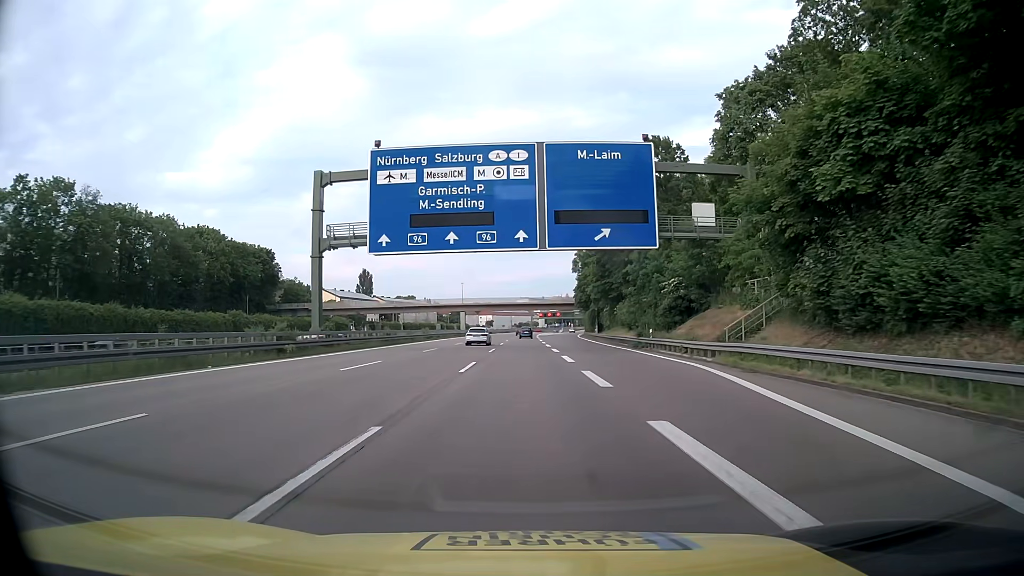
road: motorway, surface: asphalt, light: Day
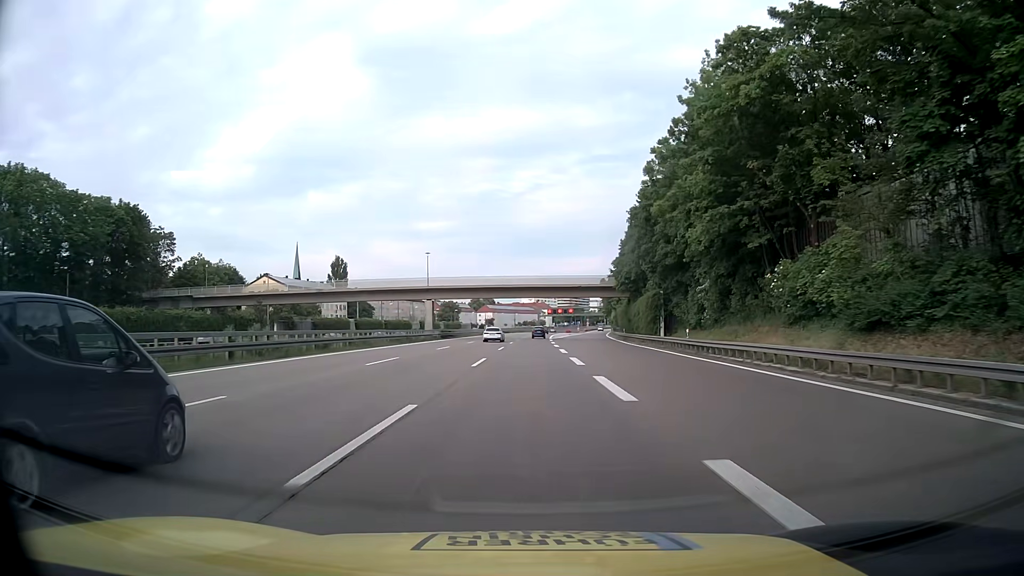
(-0.2, +51.3) m; 0°
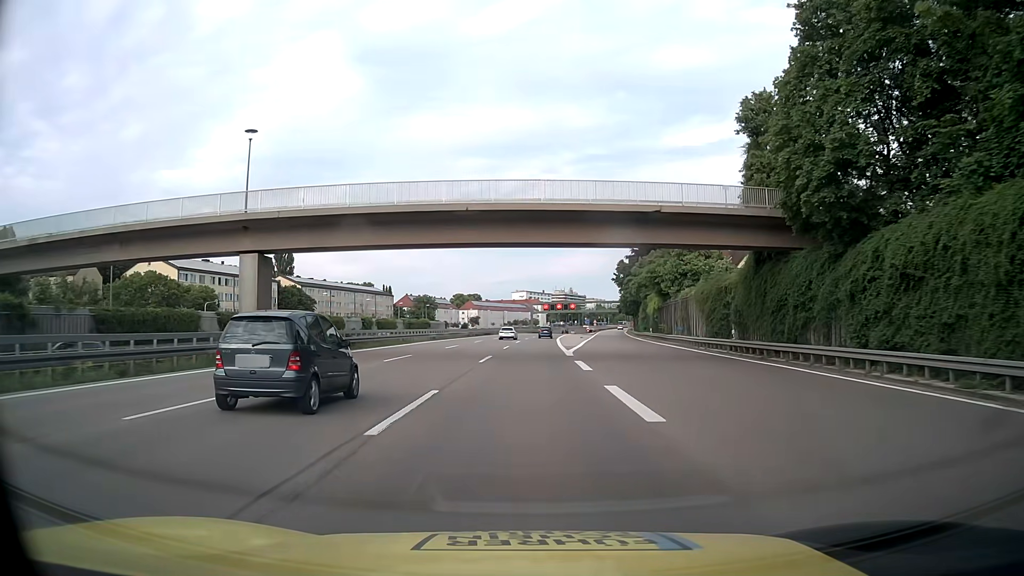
(+0.2, +51.3) m; +1°
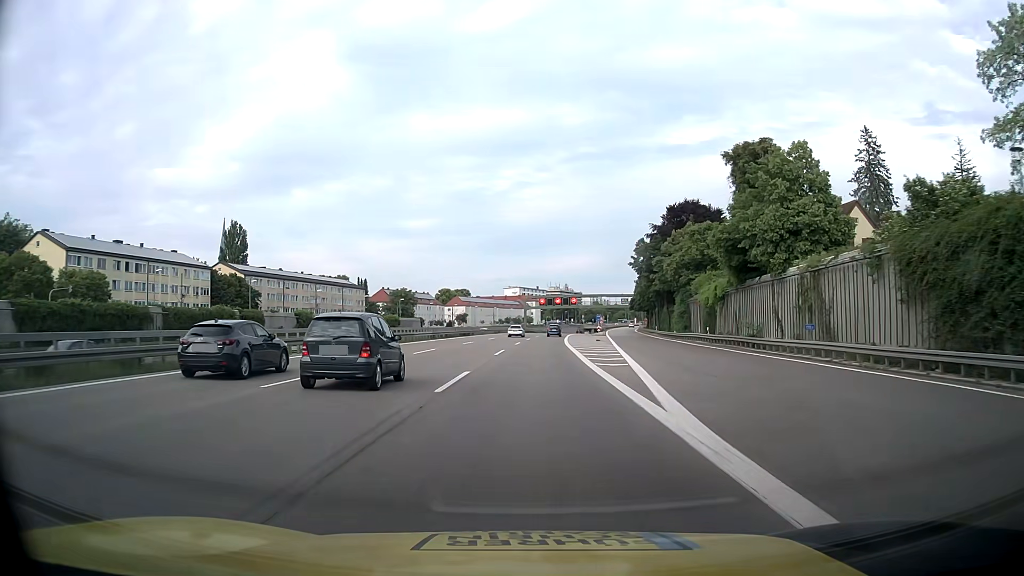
(+0.2, +30.7) m; 0°
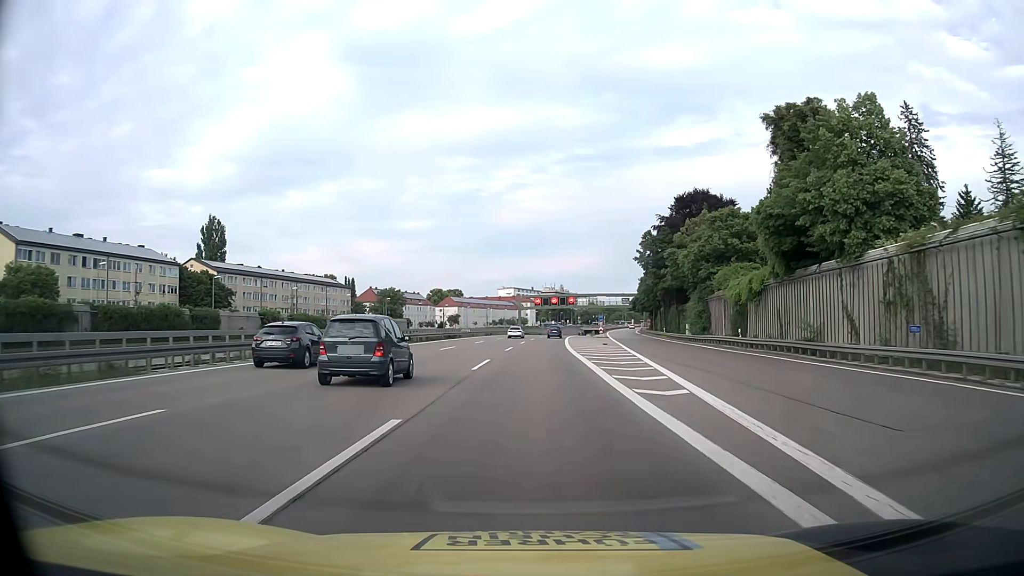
(0.0, +10.2) m; 0°
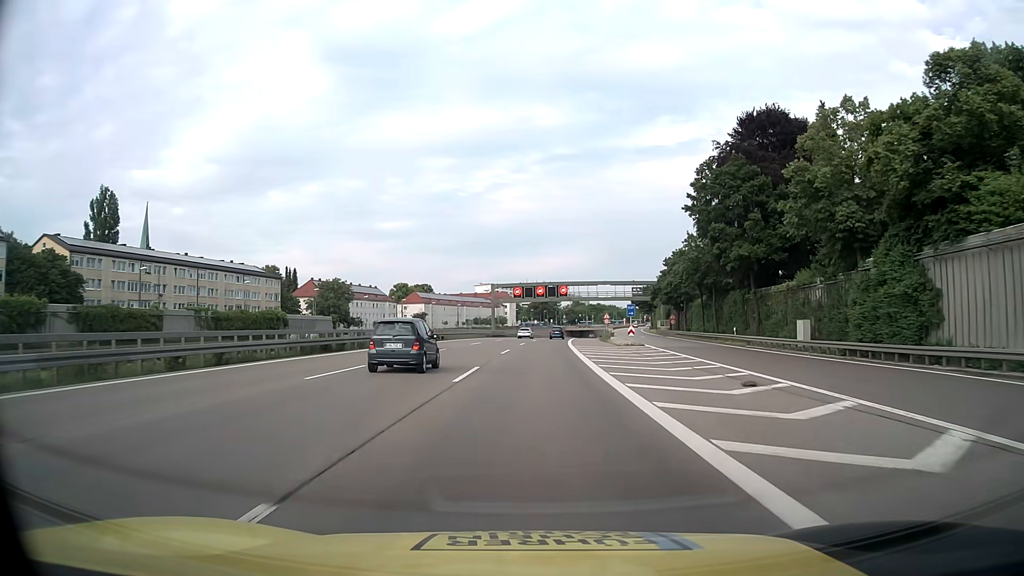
(+0.8, +40.7) m; +1°
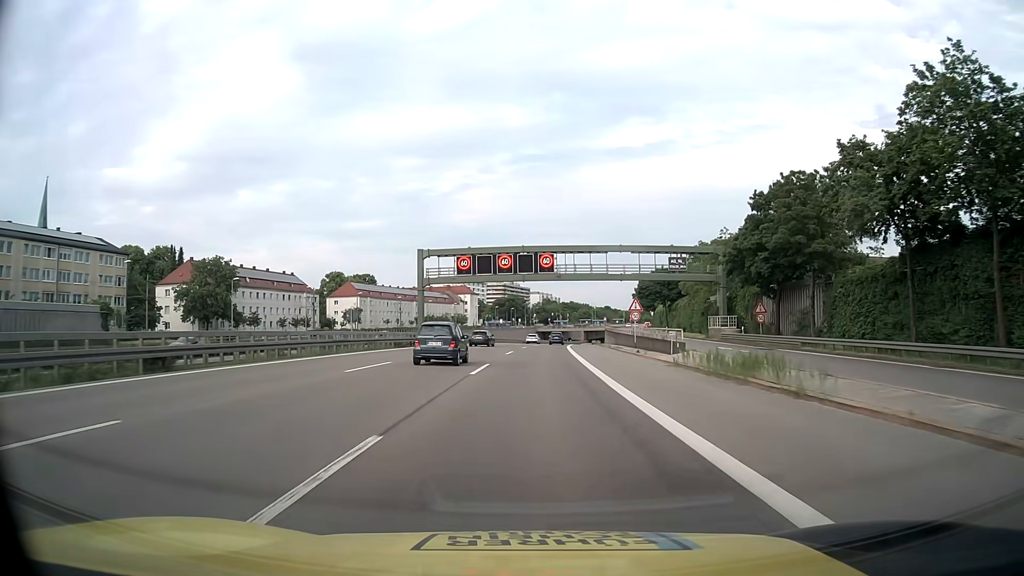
(+1.4, +50.4) m; +3°
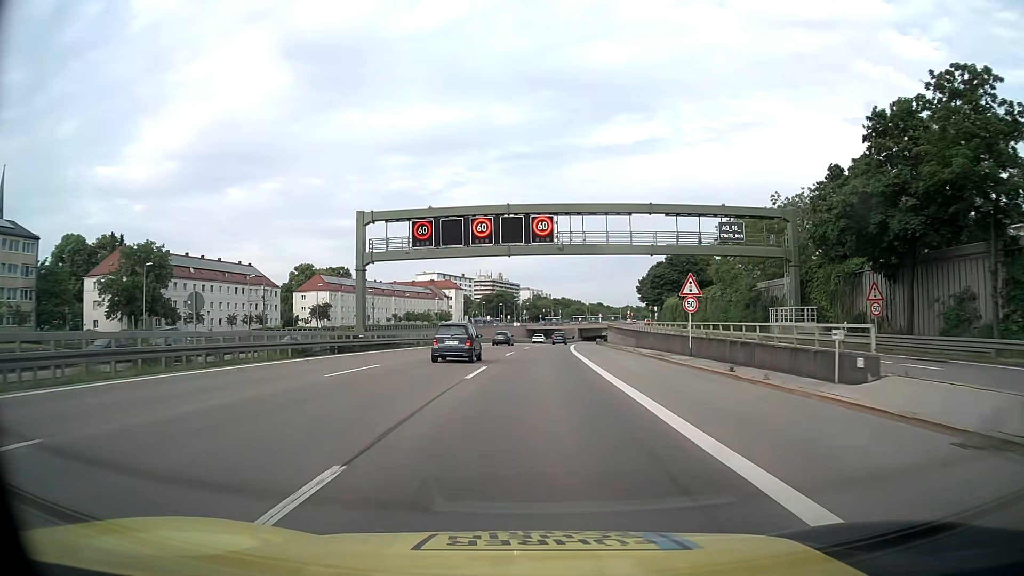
(+0.1, +20.2) m; +1°
(0, +10) (0, +20) (0, +30) (+1, +40) (+1, +50) (+1, +60) (+2, +70) (+3, +80) (+3, +90) (+4, +100) m
